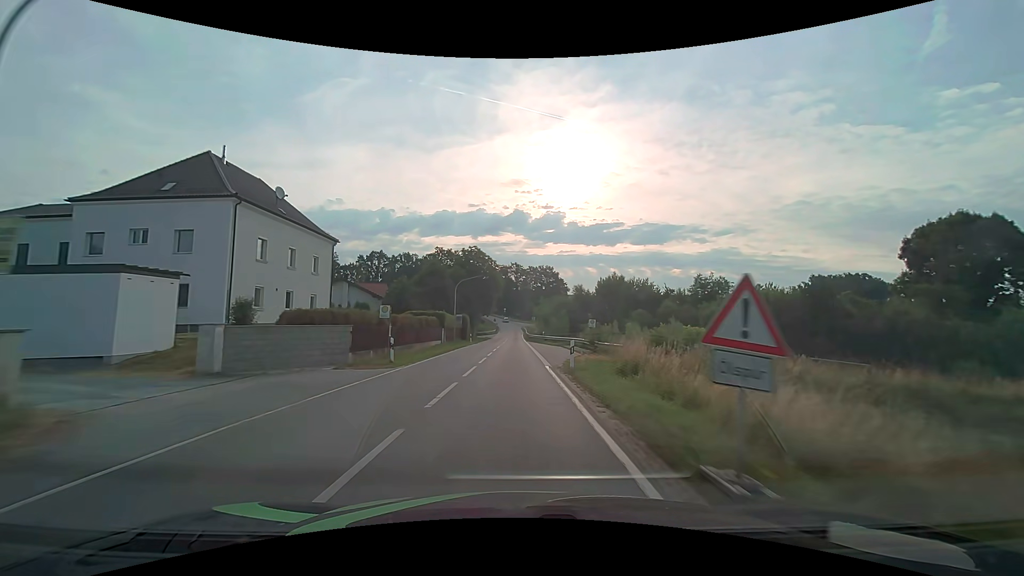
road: secondary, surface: asphalt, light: Day
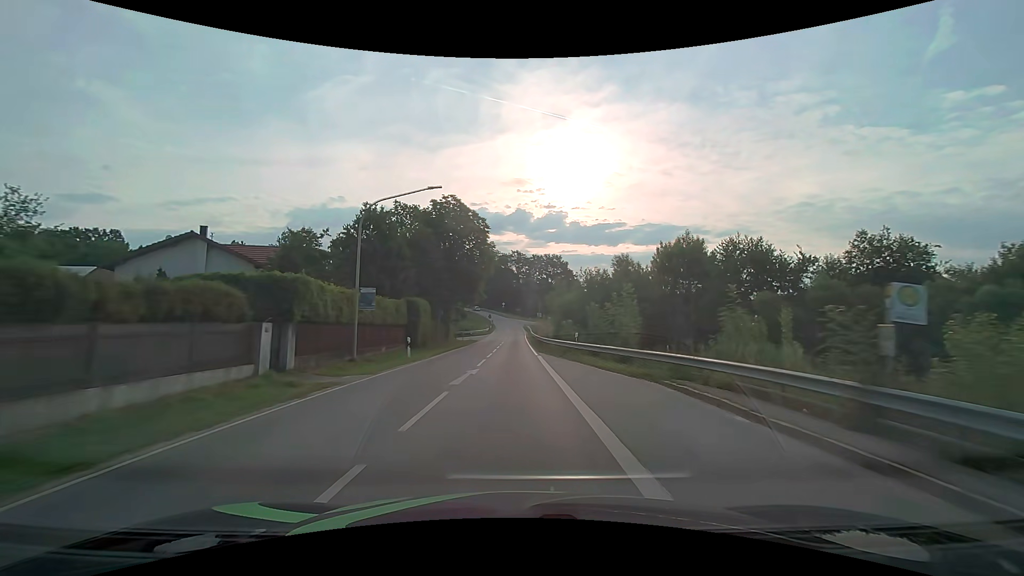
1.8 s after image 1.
(0.0, +32.1) m; 0°
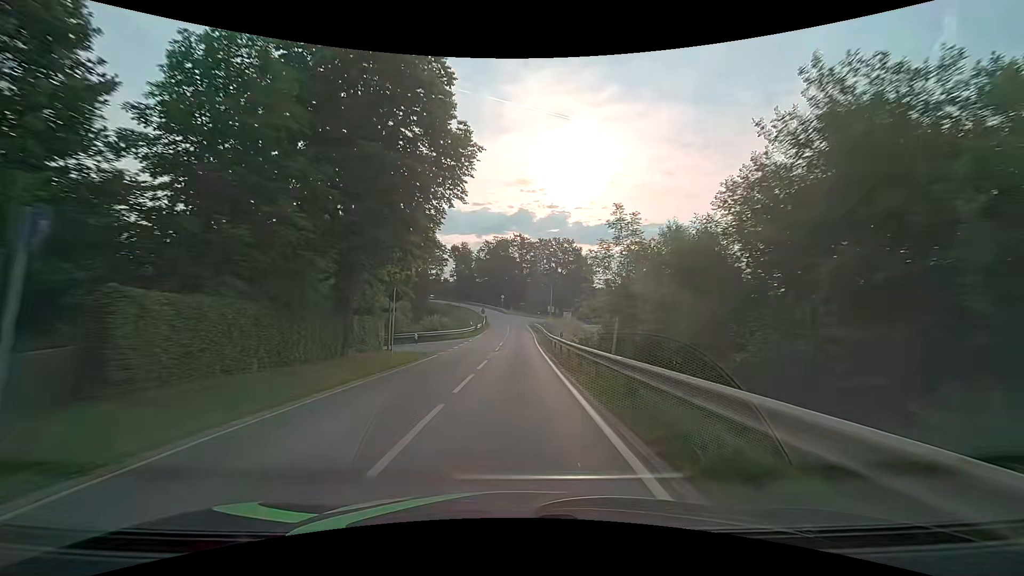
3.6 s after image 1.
(-0.1, +32.2) m; 0°
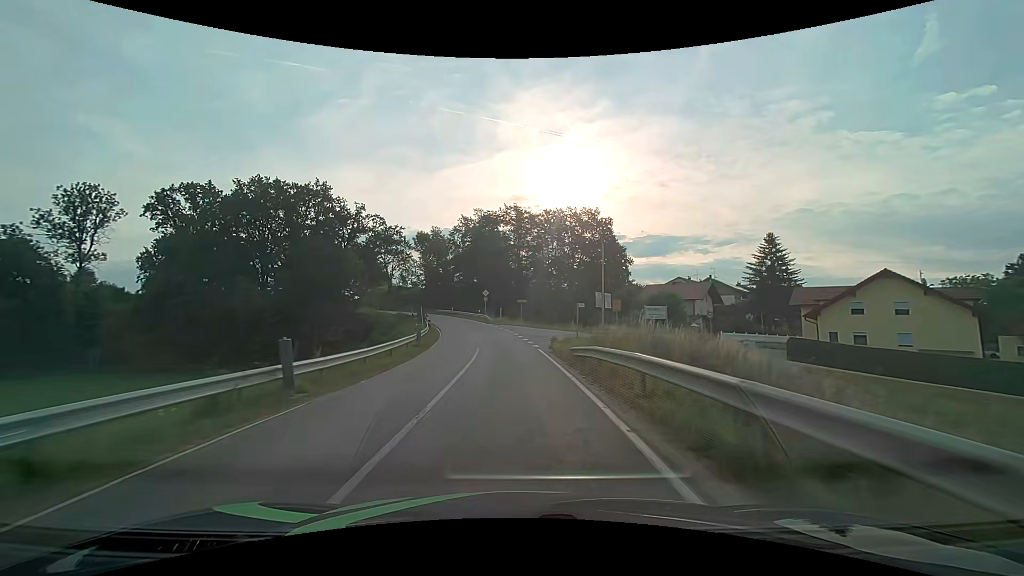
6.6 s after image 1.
(+0.5, +53.4) m; 0°
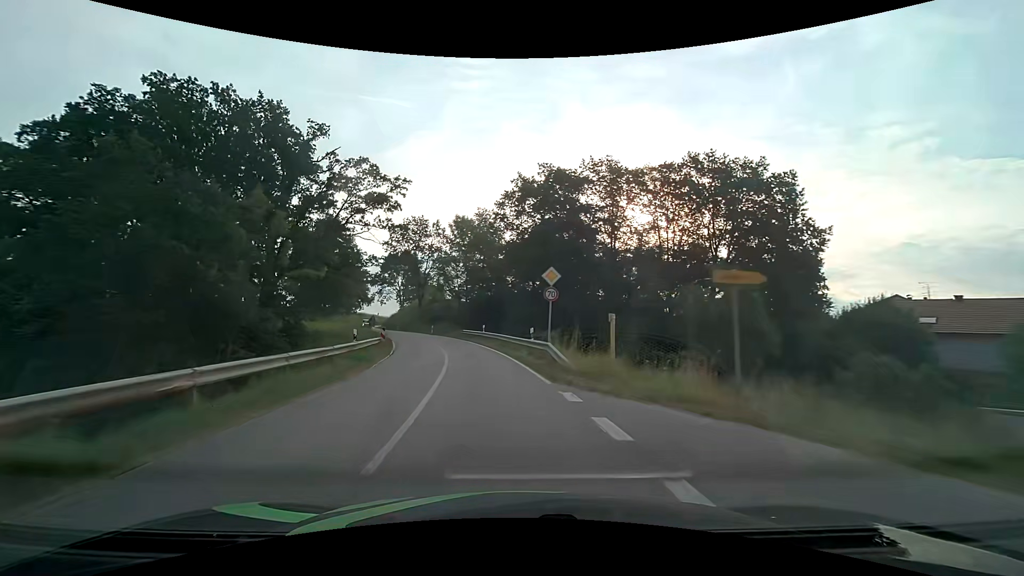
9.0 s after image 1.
(-2.4, +41.6) m; -8°
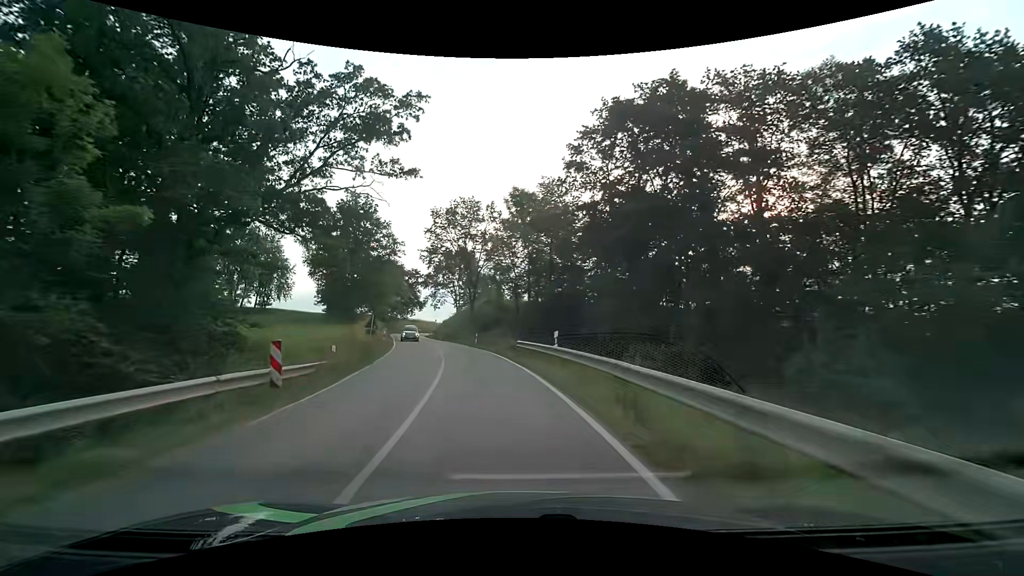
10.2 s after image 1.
(-1.4, +20.4) m; -8°
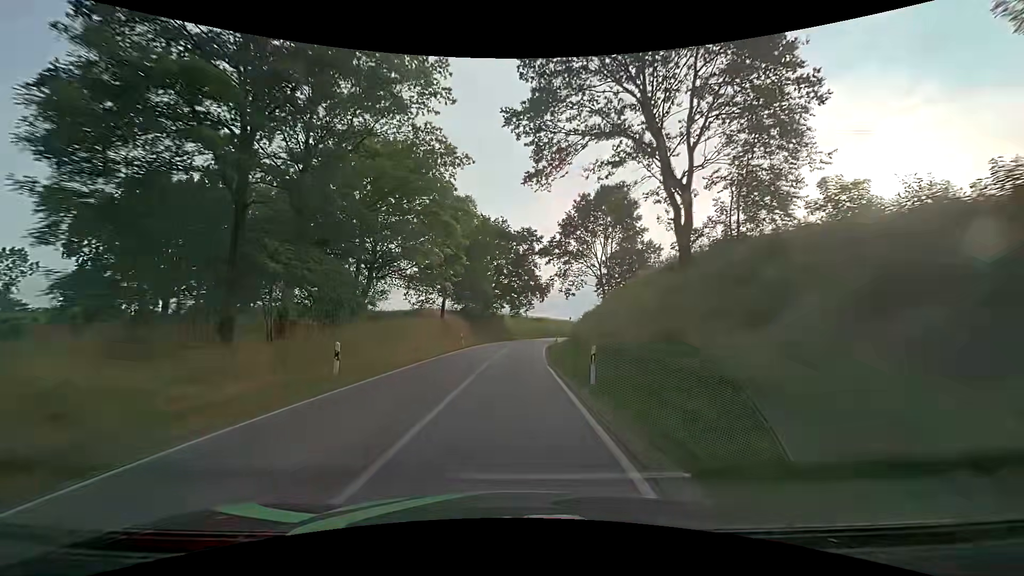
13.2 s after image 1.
(-7.9, +50.8) m; -15°
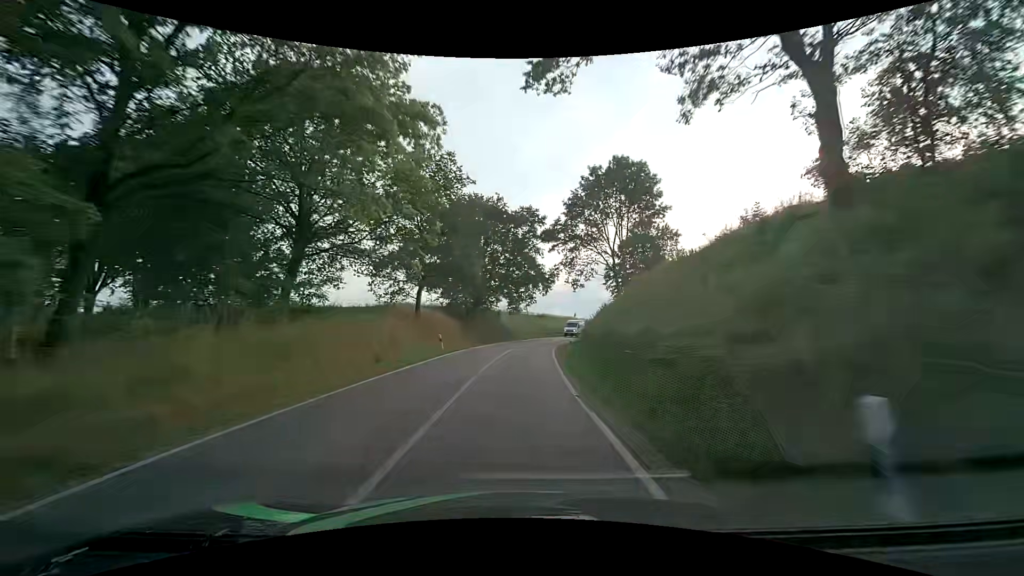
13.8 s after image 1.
(-0.1, +10.5) m; 0°
(0, +10) (0, +20) (+1, +30) (+2, +40) (+3, +50) (+5, +60) (+8, +69) (+11, +79) (+15, +88) (+19, +97) m
